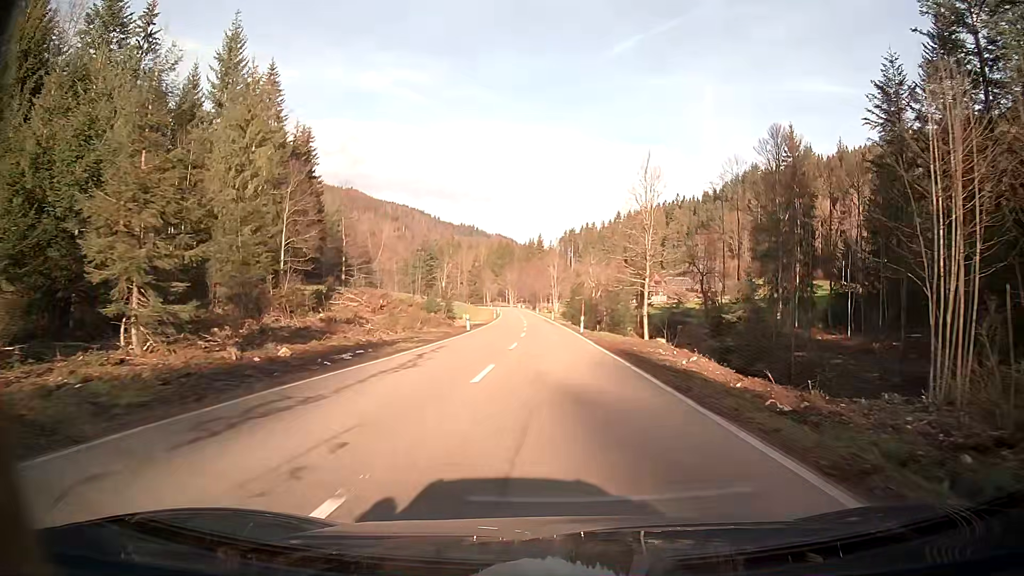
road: secondary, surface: asphalt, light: Day
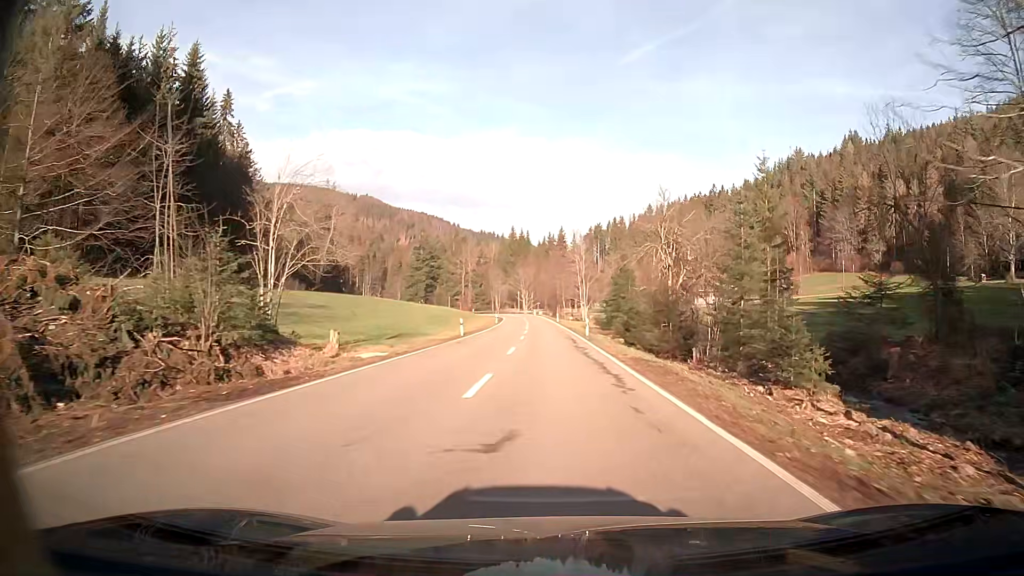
(-1.0, +50.1) m; -2°
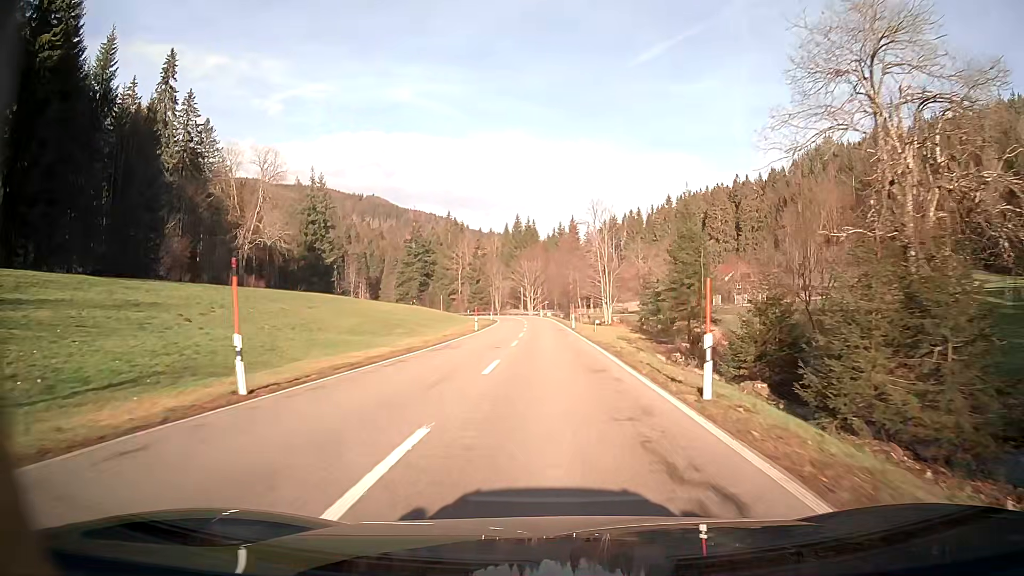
(-0.1, +31.9) m; -1°
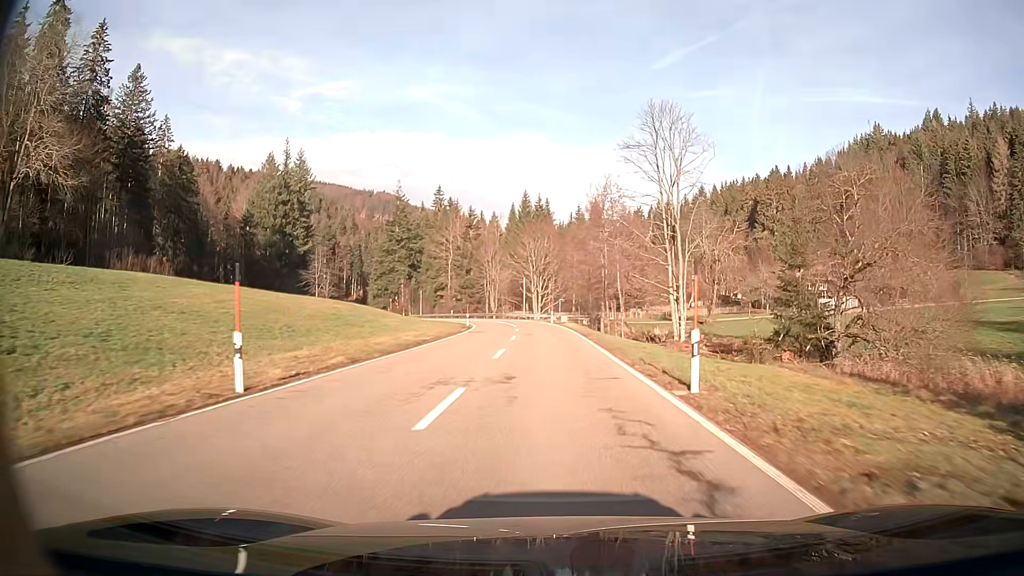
(-0.5, +43.6) m; -1°
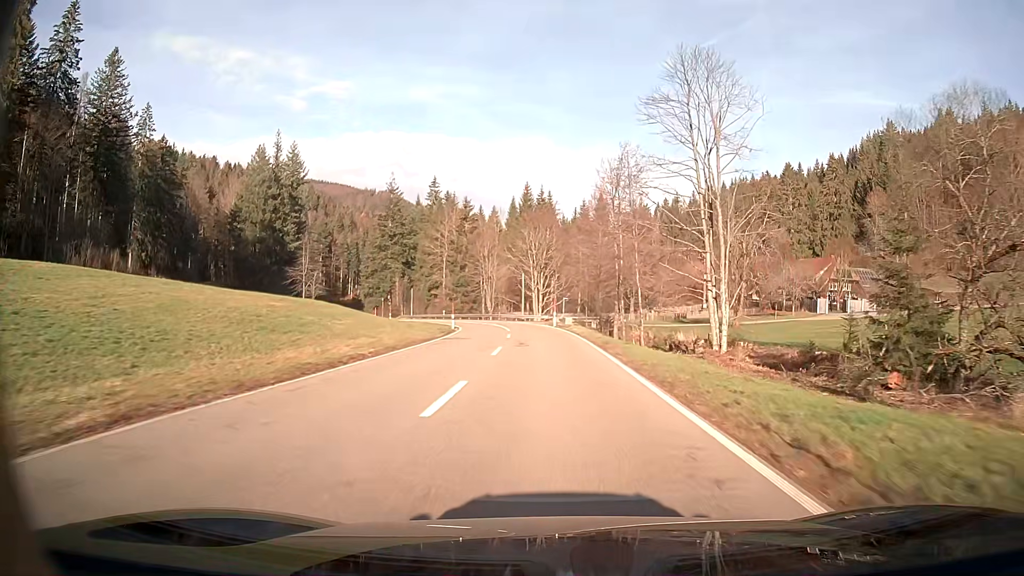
(0.0, +10.9) m; 0°
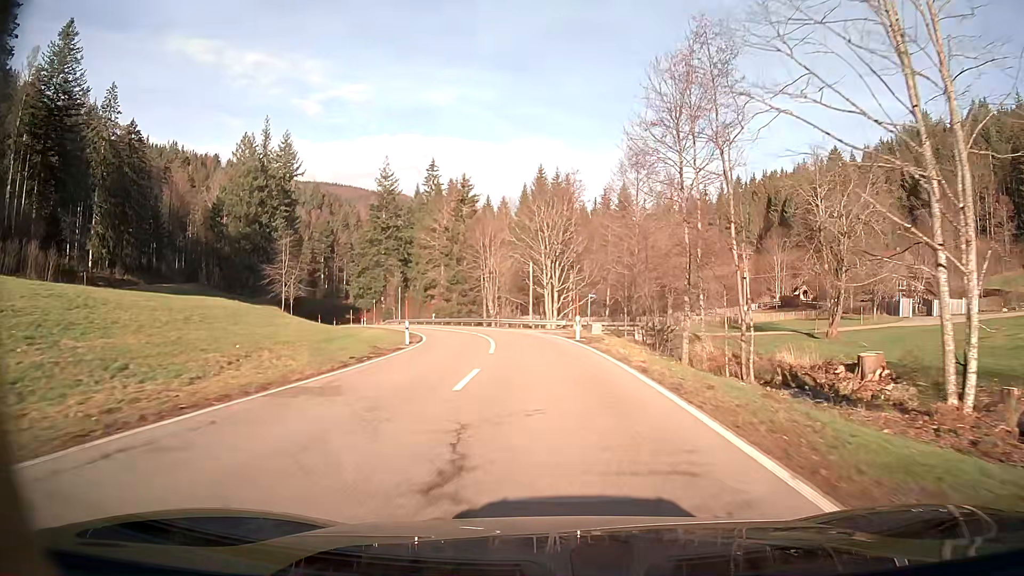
(-0.3, +21.6) m; -2°
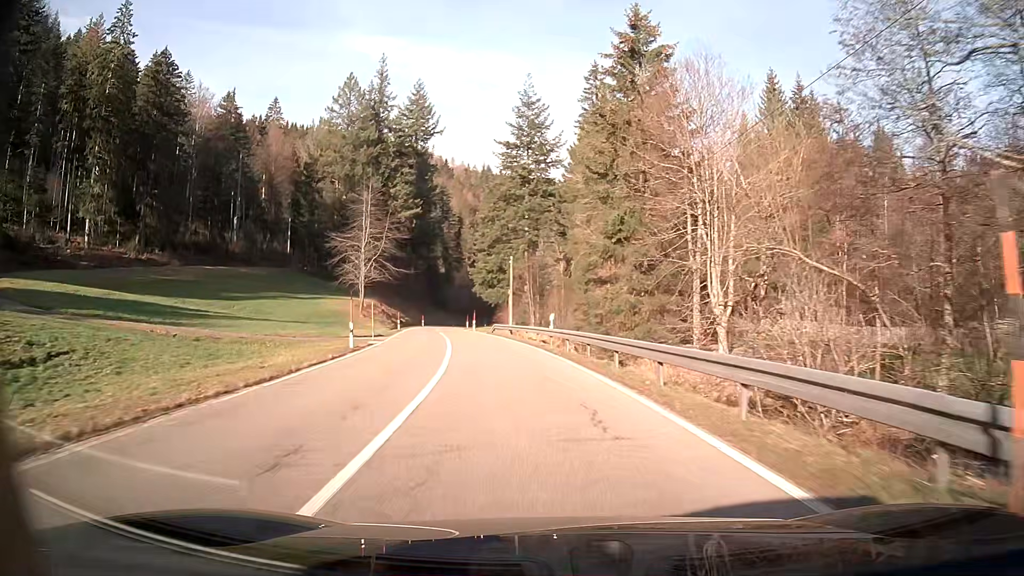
(-6.9, +52.2) m; -18°
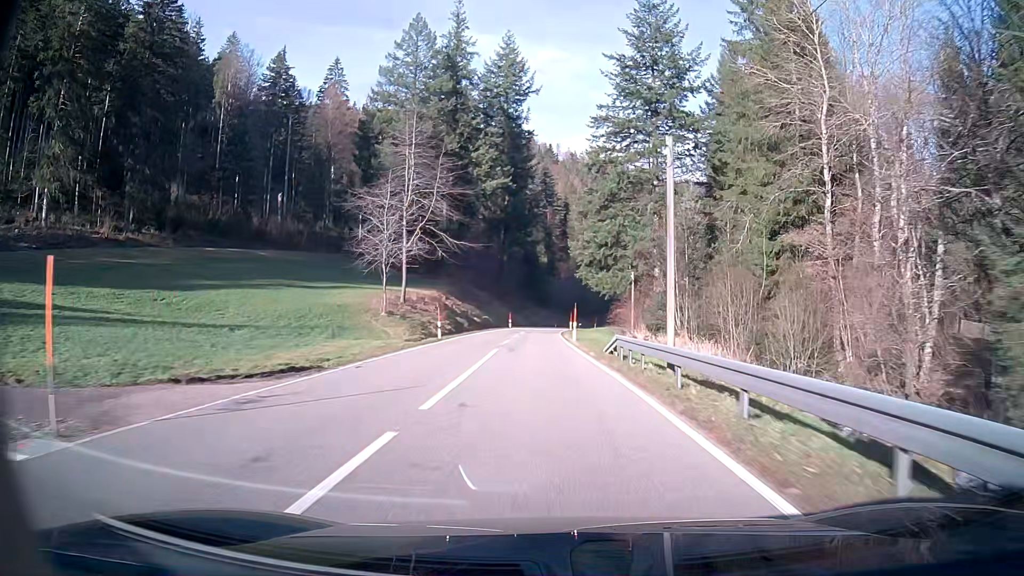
(-2.4, +31.5) m; -8°
